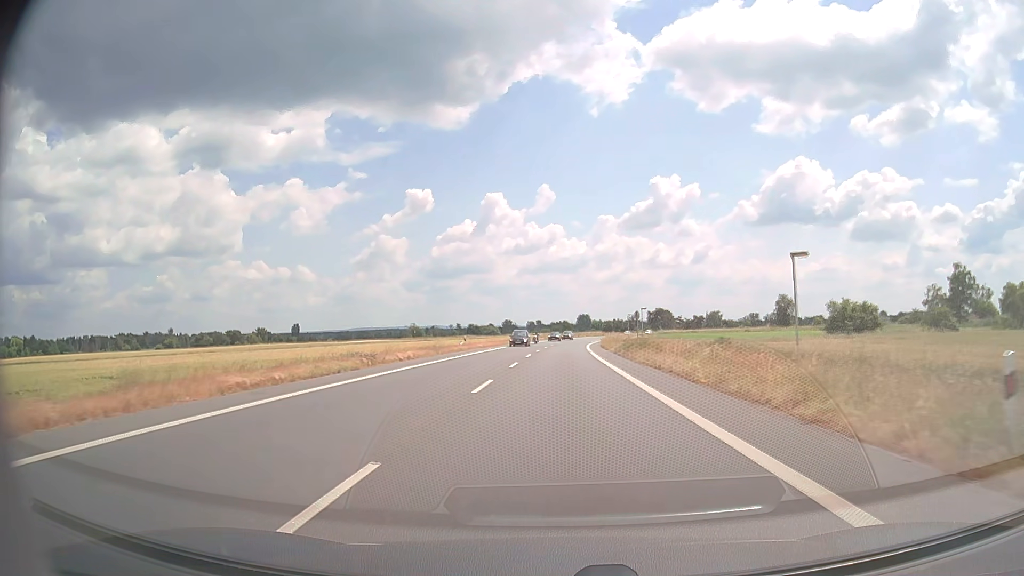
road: primary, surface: asphalt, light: Day
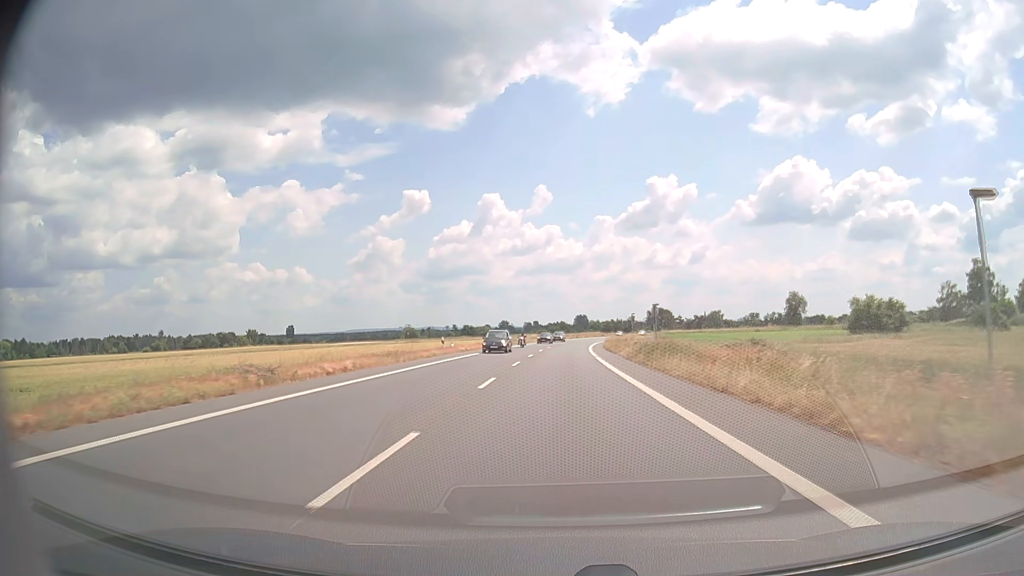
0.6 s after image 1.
(0.0, +10.2) m; 0°
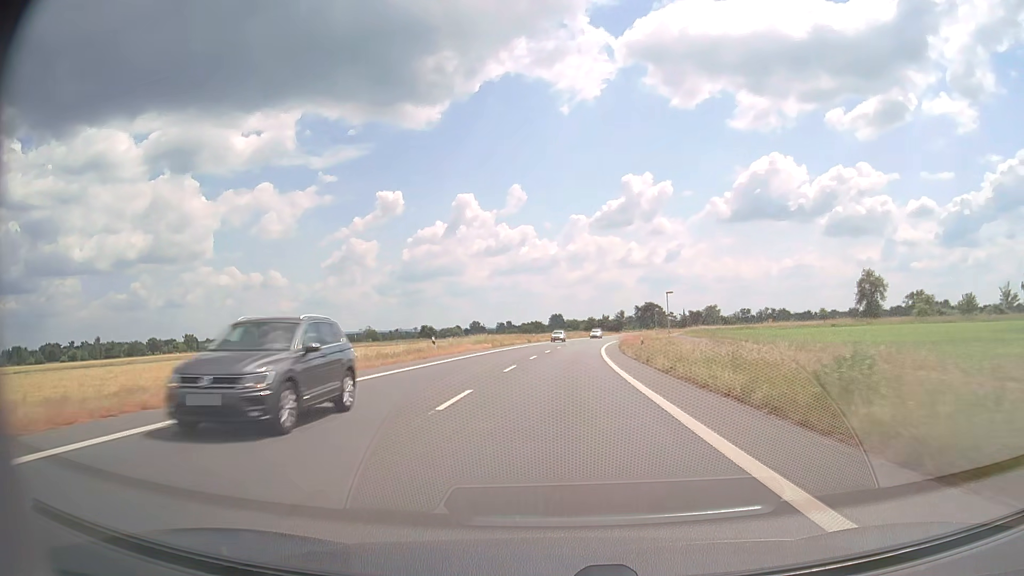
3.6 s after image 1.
(+0.7, +53.0) m; +2°
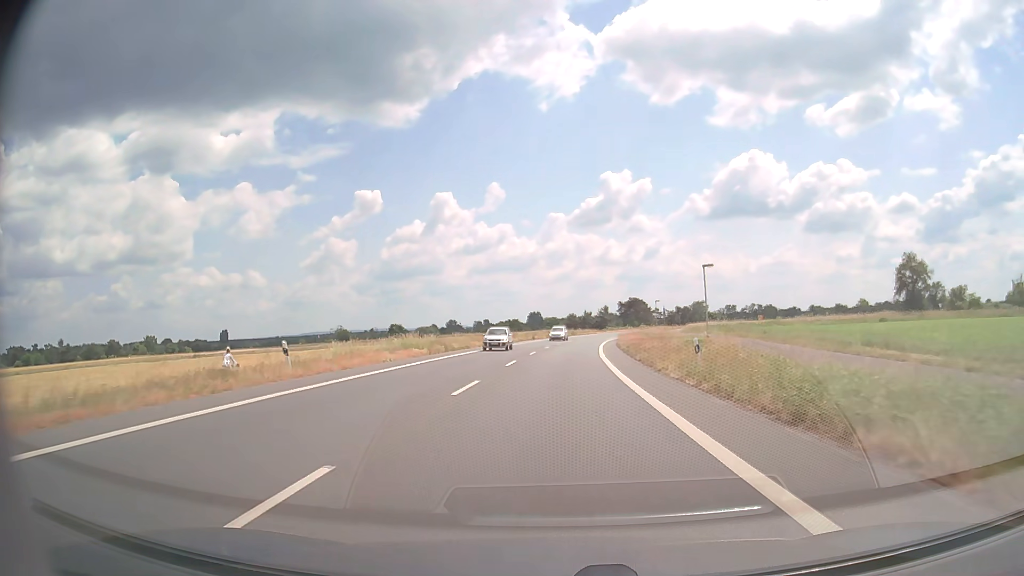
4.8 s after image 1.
(+0.3, +21.3) m; +2°
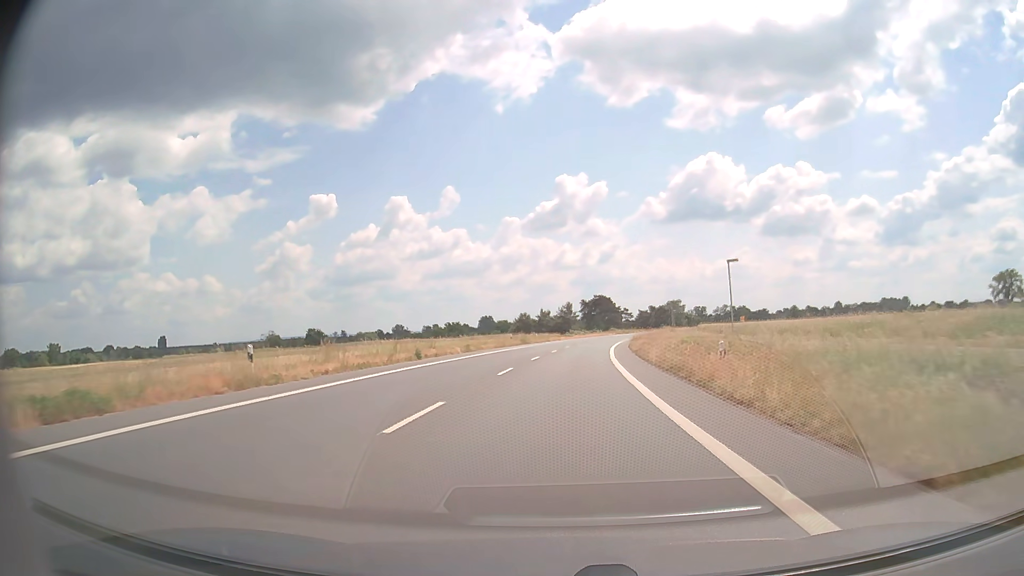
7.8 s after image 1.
(+1.6, +52.6) m; +4°
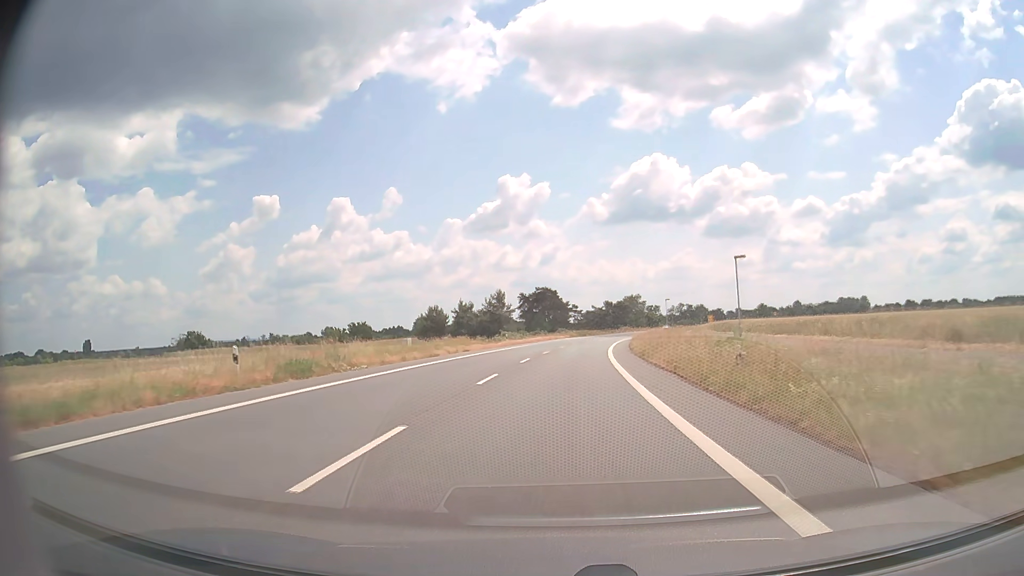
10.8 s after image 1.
(+2.4, +51.5) m; +5°
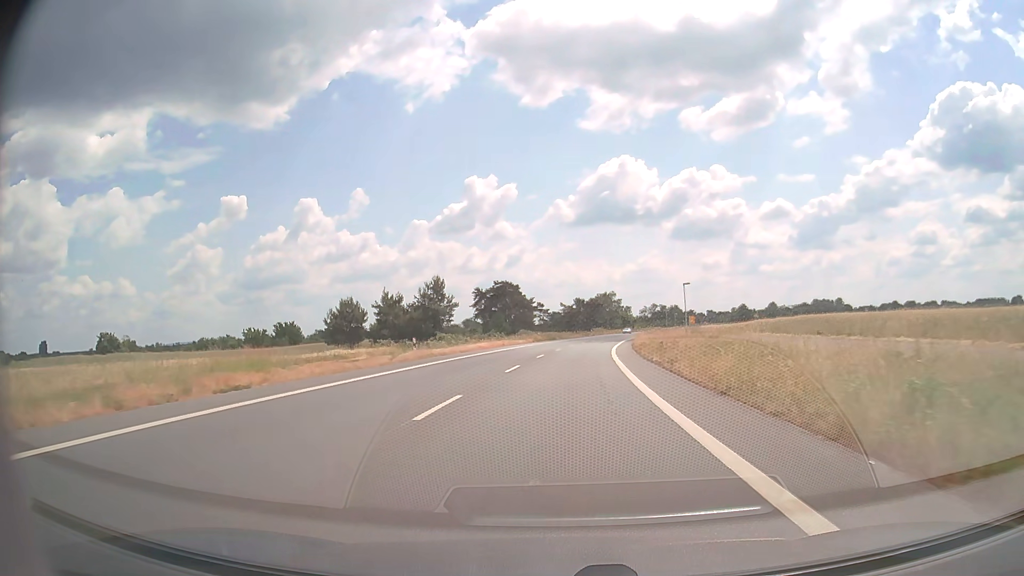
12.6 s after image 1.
(+0.8, +30.7) m; +3°
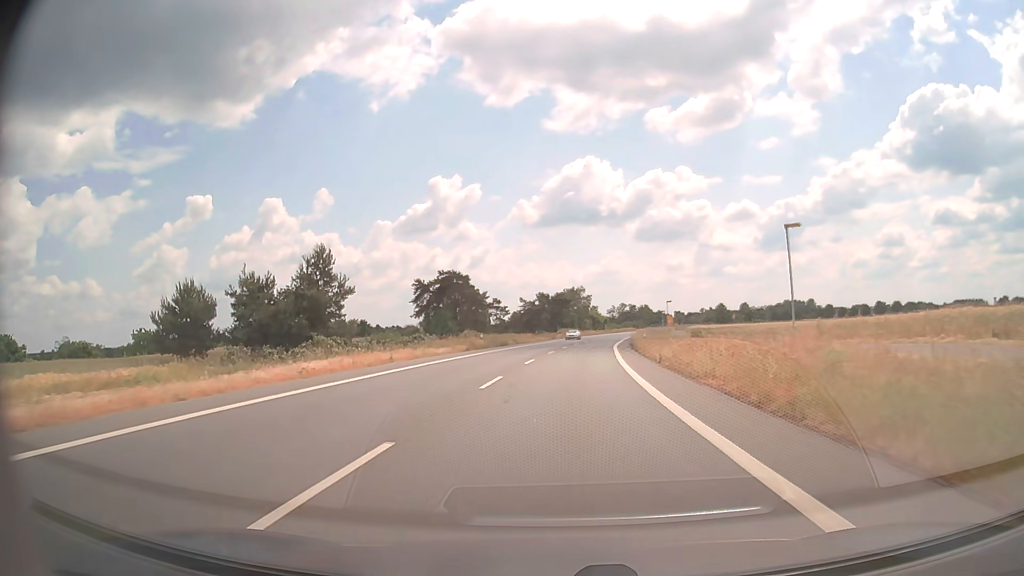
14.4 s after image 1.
(+0.8, +30.6) m; +3°
(0, +10) (0, +20) (+1, +30) (+2, +40) (+2, +50) (+3, +60) (+4, +70) (+6, +80) (+7, +90) (+8, +100) m
